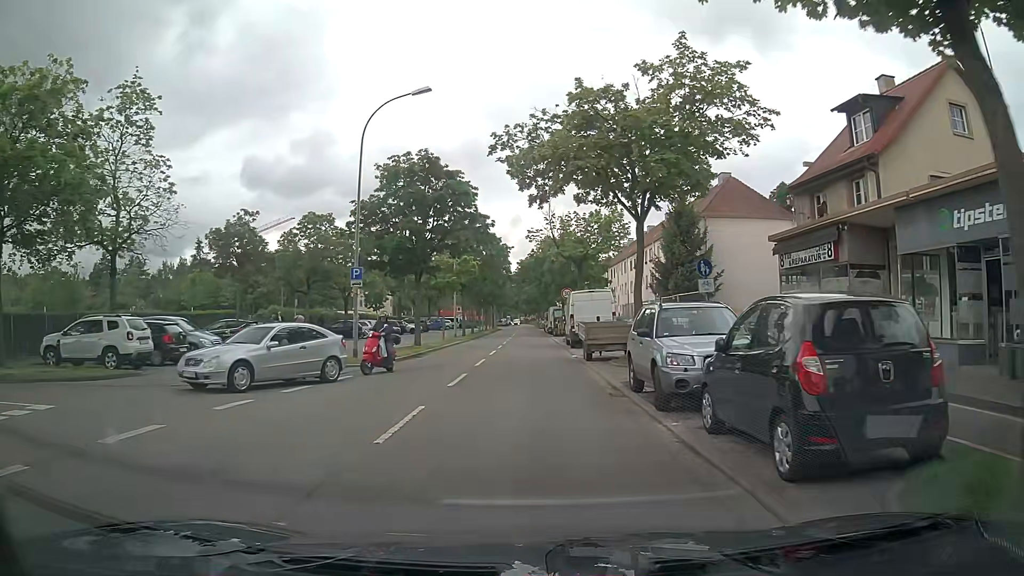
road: tertiary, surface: asphalt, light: Day
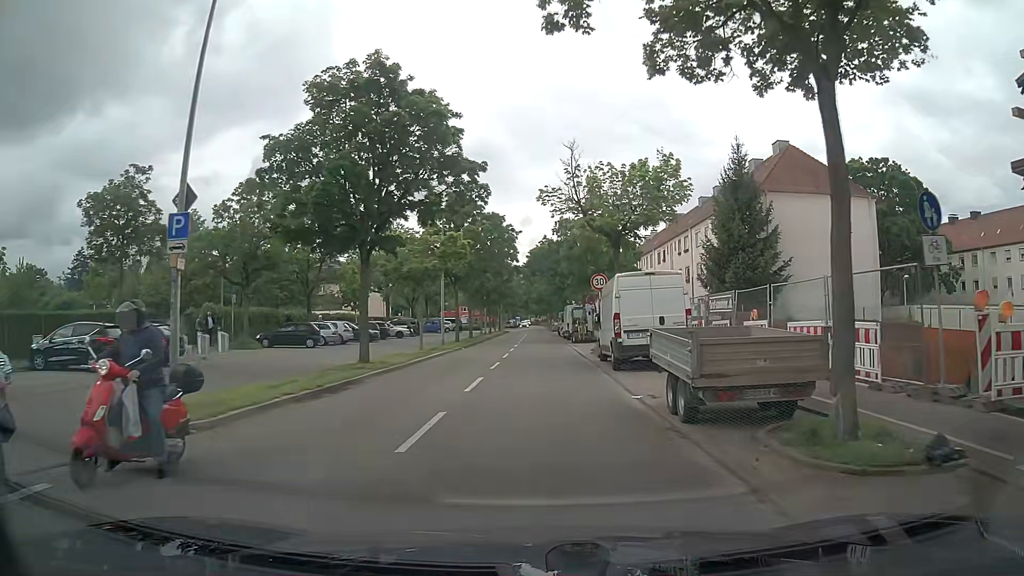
(0.0, +12.5) m; -1°
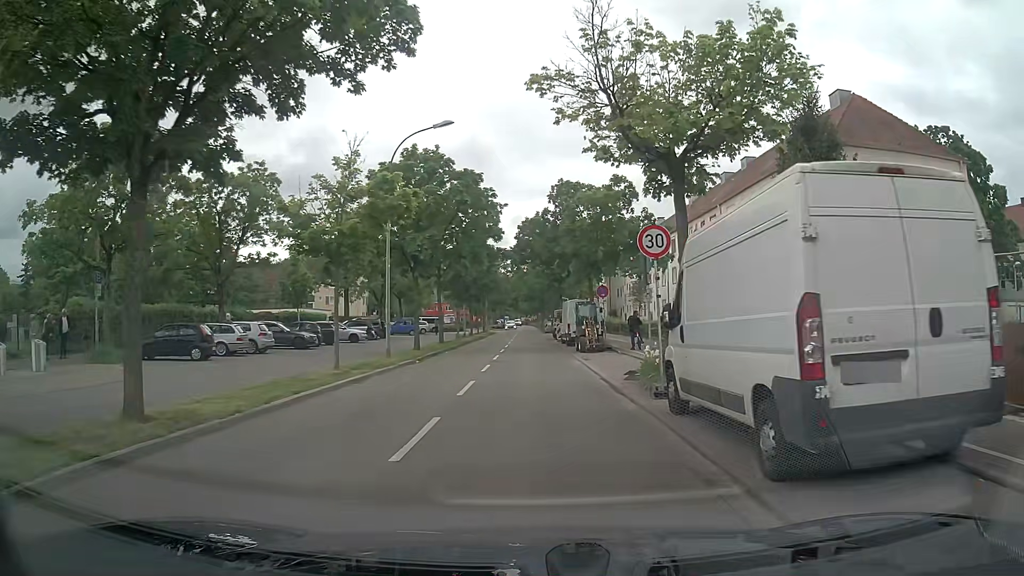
(+0.1, +12.5) m; +1°
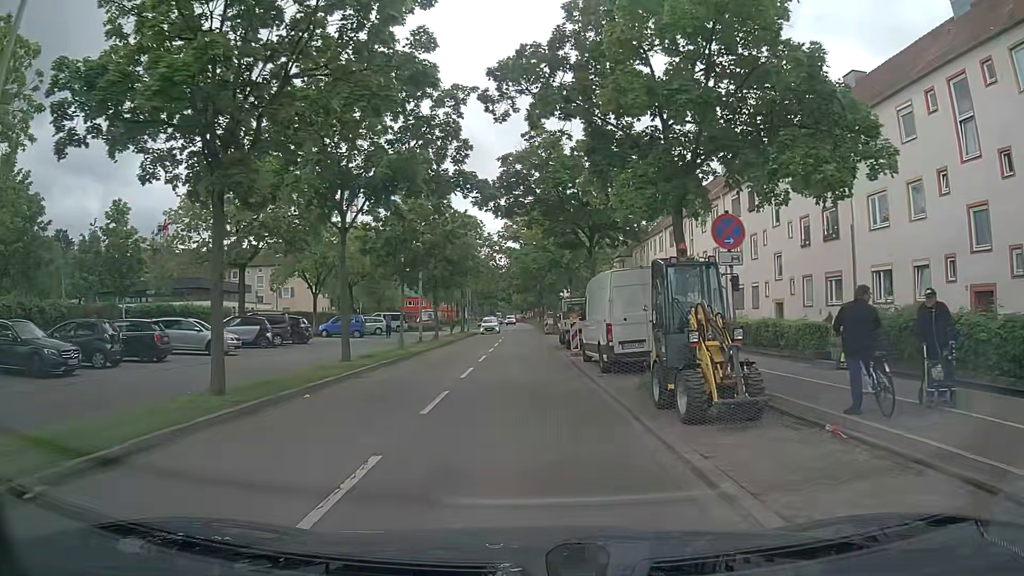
(+0.2, +20.9) m; +1°
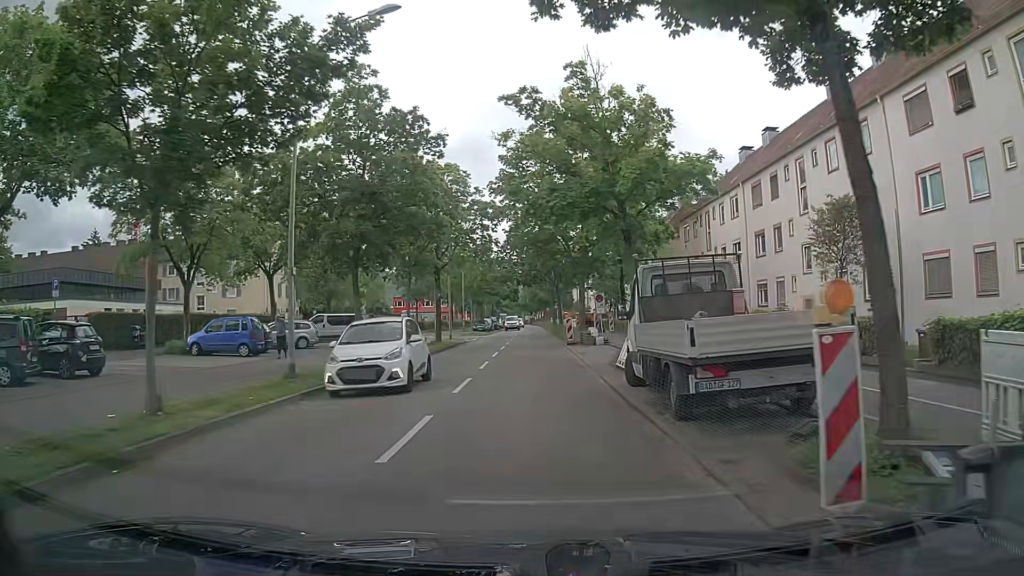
(-0.1, +21.4) m; -1°
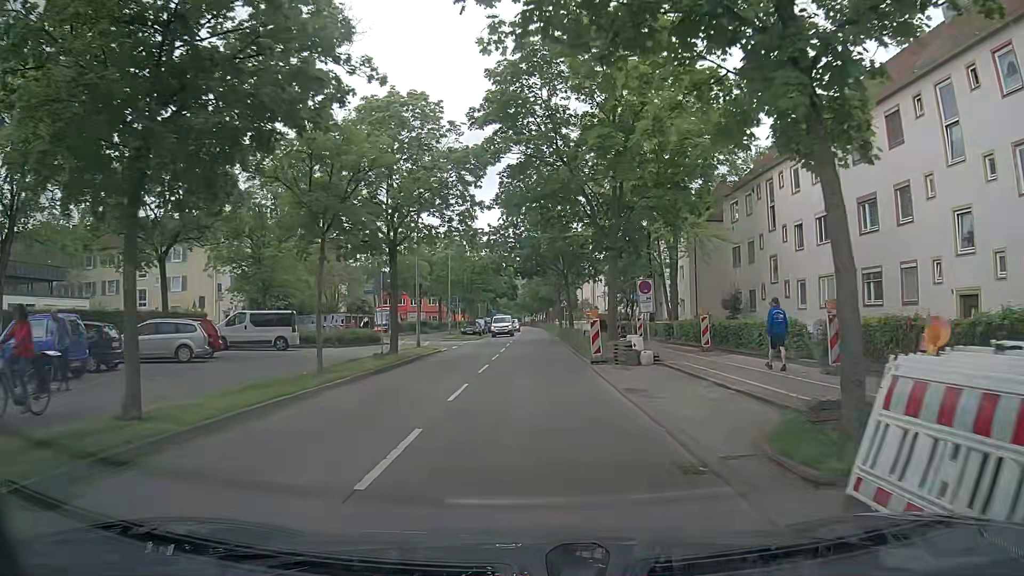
(0.0, +13.2) m; 0°
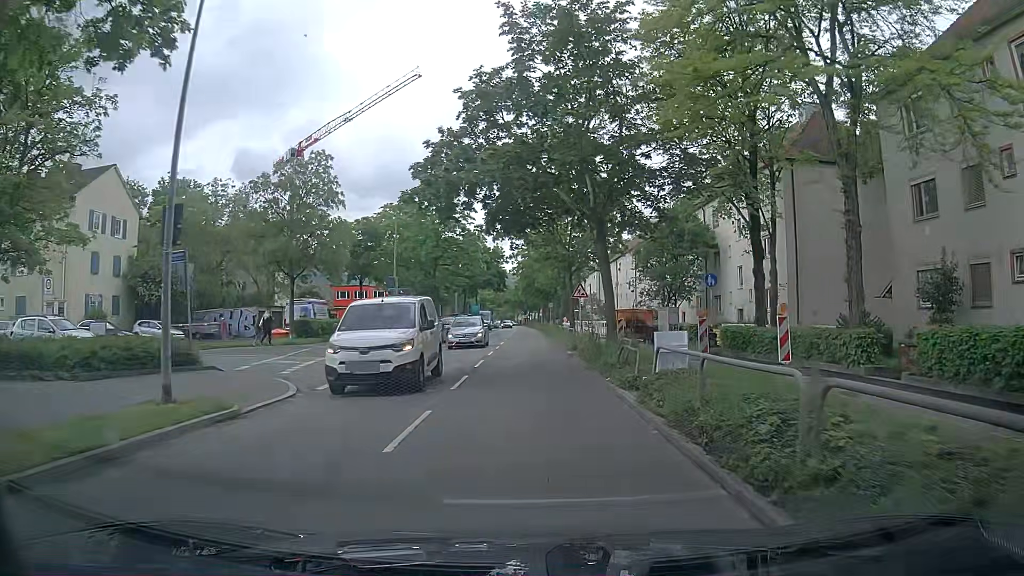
(+0.2, +22.6) m; +1°
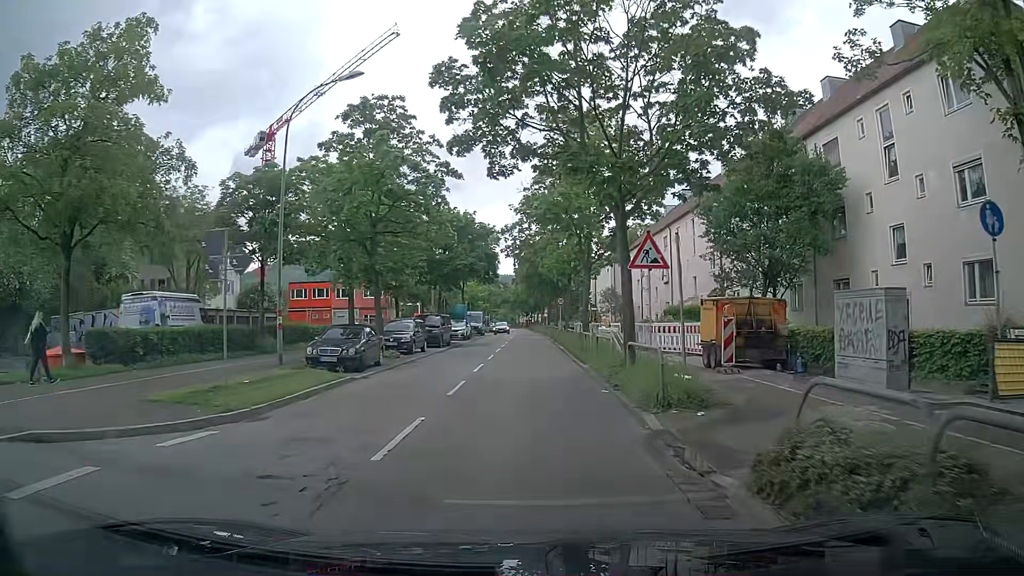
(0.0, +18.4) m; +1°
(0, +10) (0, +20) (-1, +30) (-1, +40) (-1, +50) (-1, +60) (-2, +70) (-2, +80) (-2, +90) (-3, +100) m
